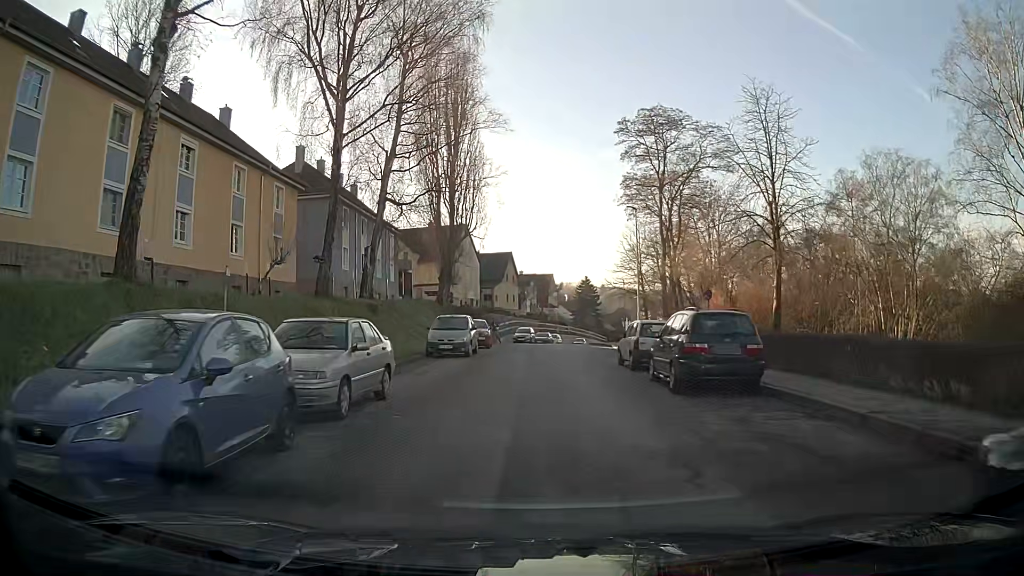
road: residential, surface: asphalt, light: Day
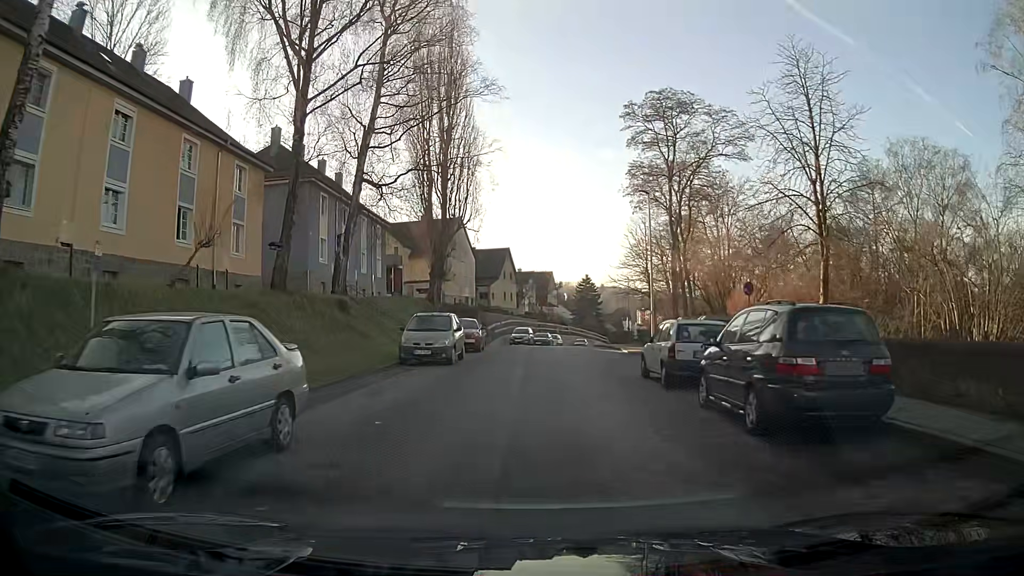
(0.0, +4.9) m; +1°
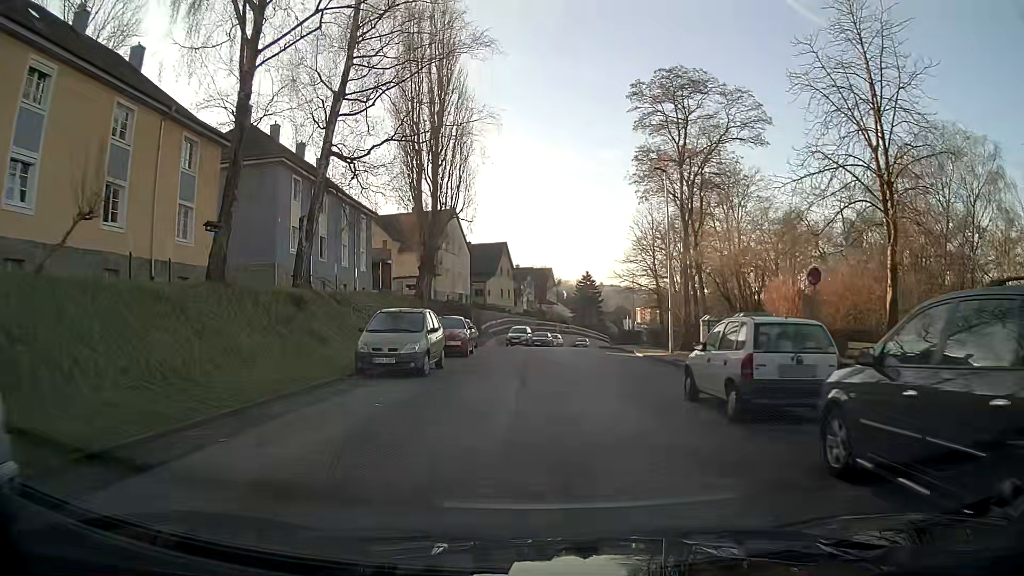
(0.0, +5.0) m; 0°
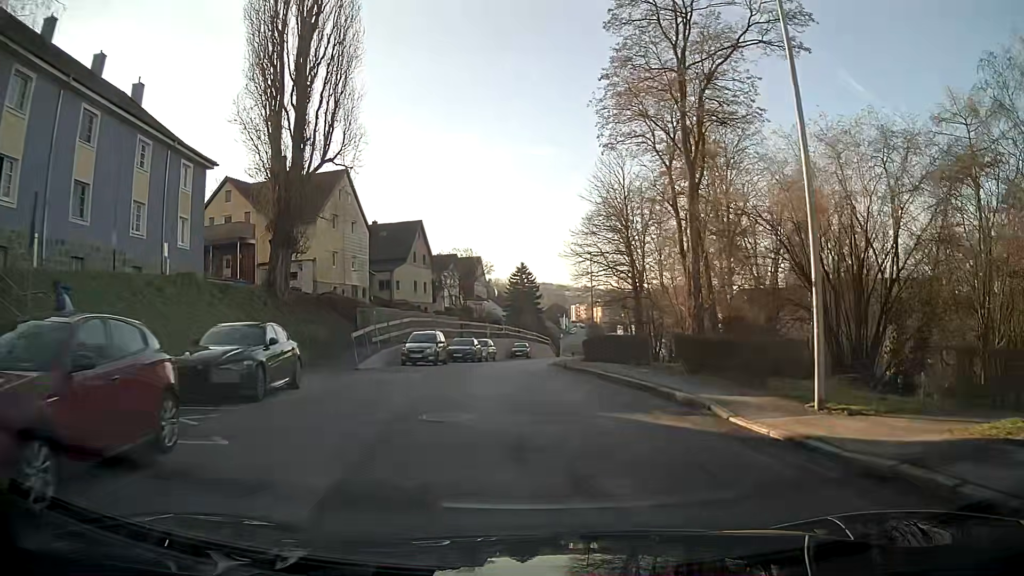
(+1.2, +20.1) m; +6°
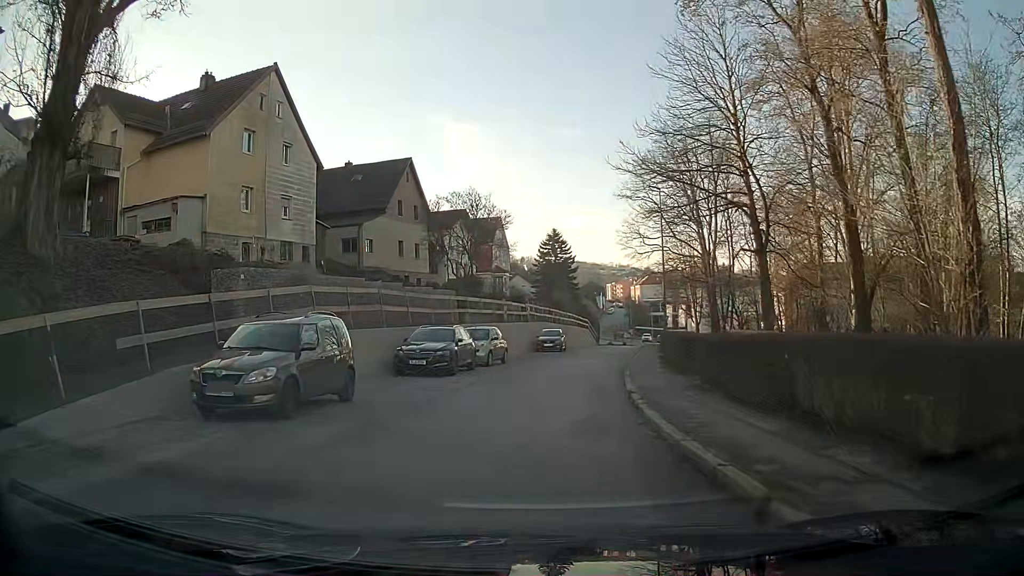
(-0.5, +20.3) m; -3°
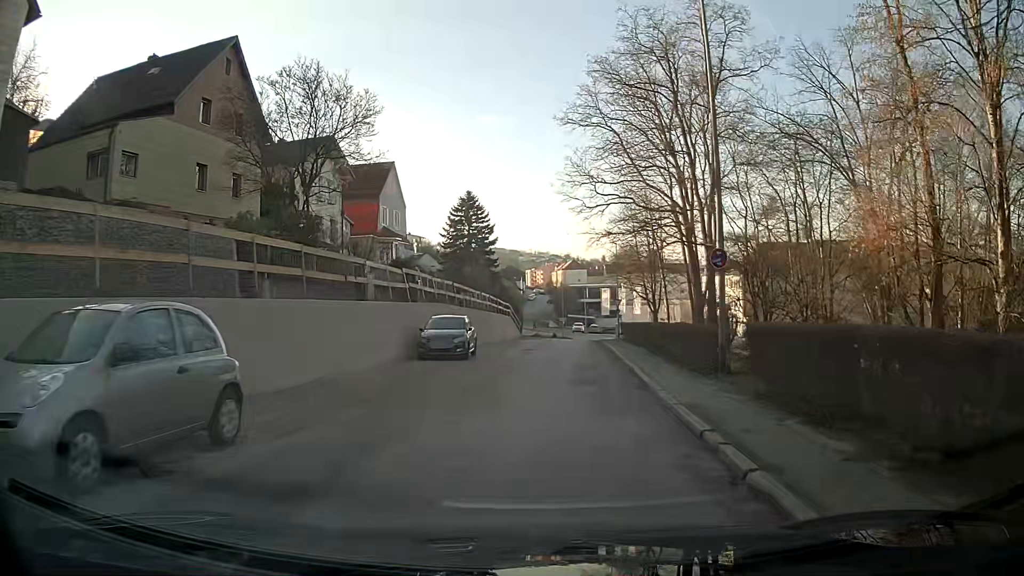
(+1.1, +20.8) m; +7°
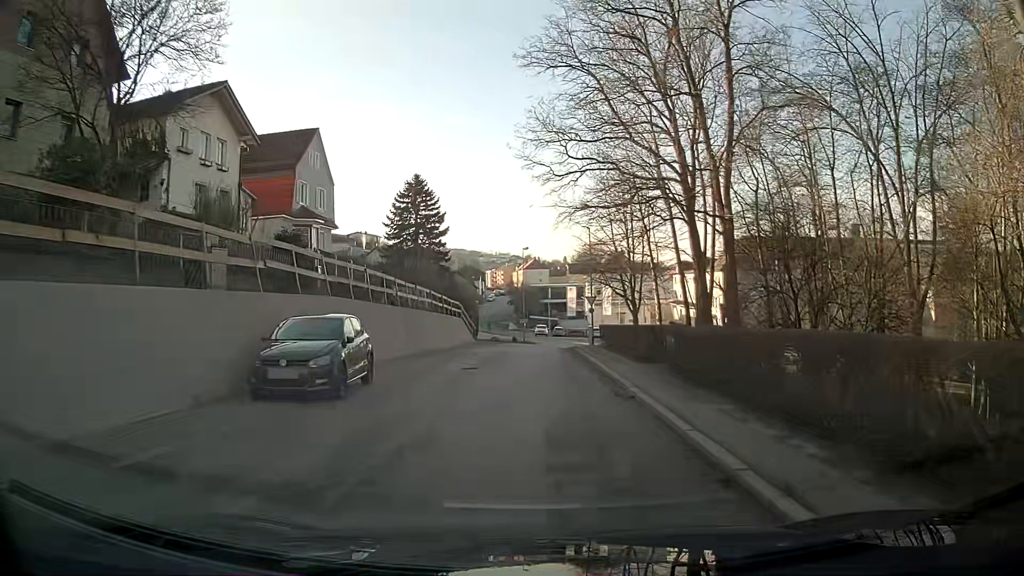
(+0.2, +10.6) m; +2°
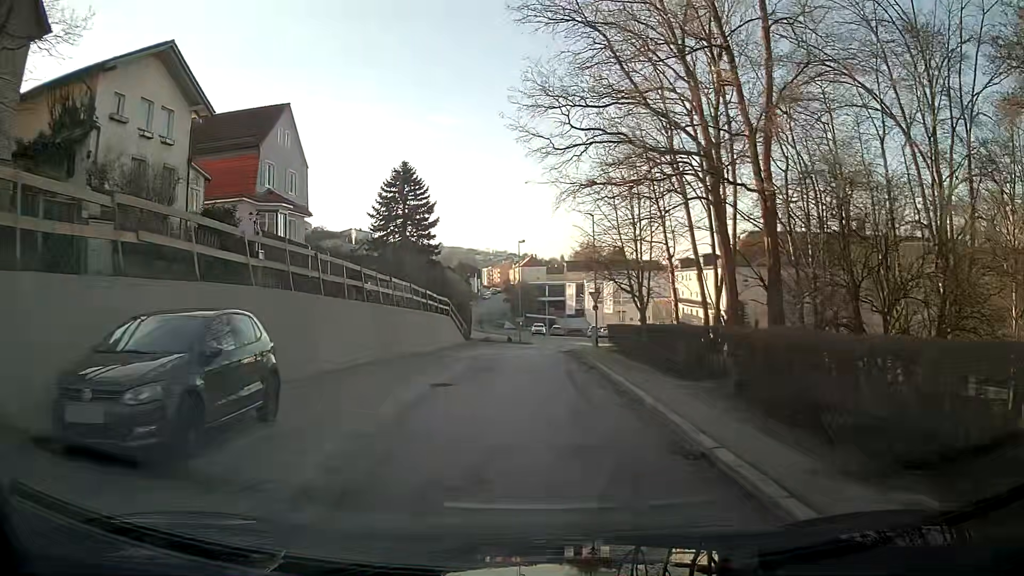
(0.0, +5.2) m; 0°
